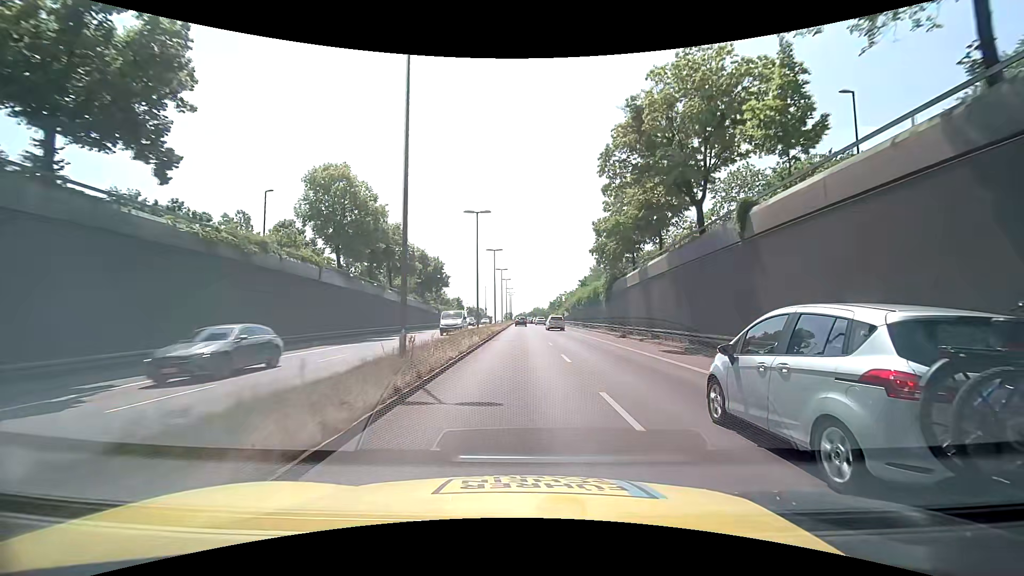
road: trunk_link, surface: asphalt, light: Day
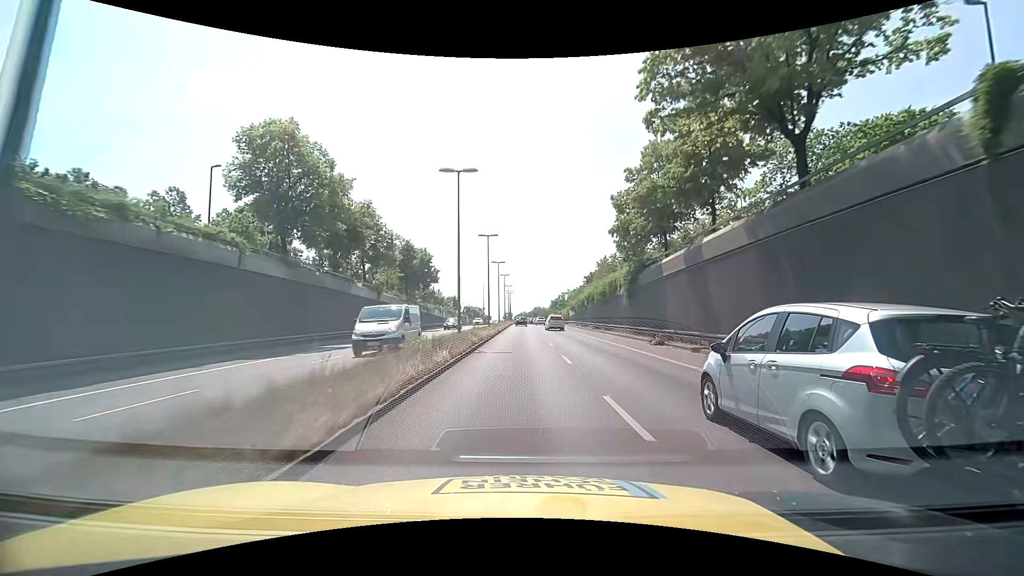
(0.0, +9.6) m; 0°
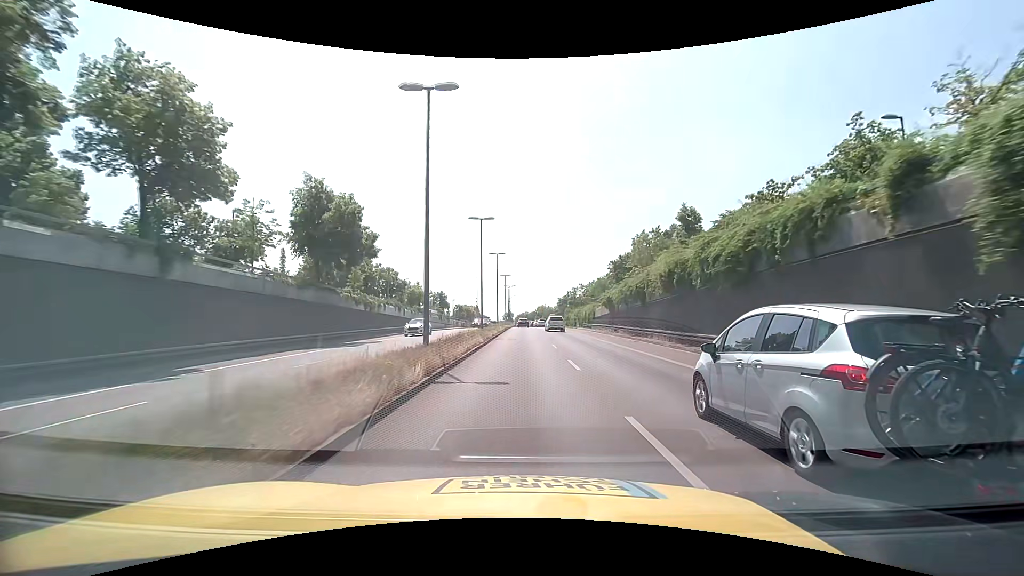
(-0.2, +28.8) m; -1°
(0, +10) (0, +20) (0, +30) (0, +40) (0, +50) (0, +60) (0, +70) (0, +80) (0, +90) (0, +100) m
